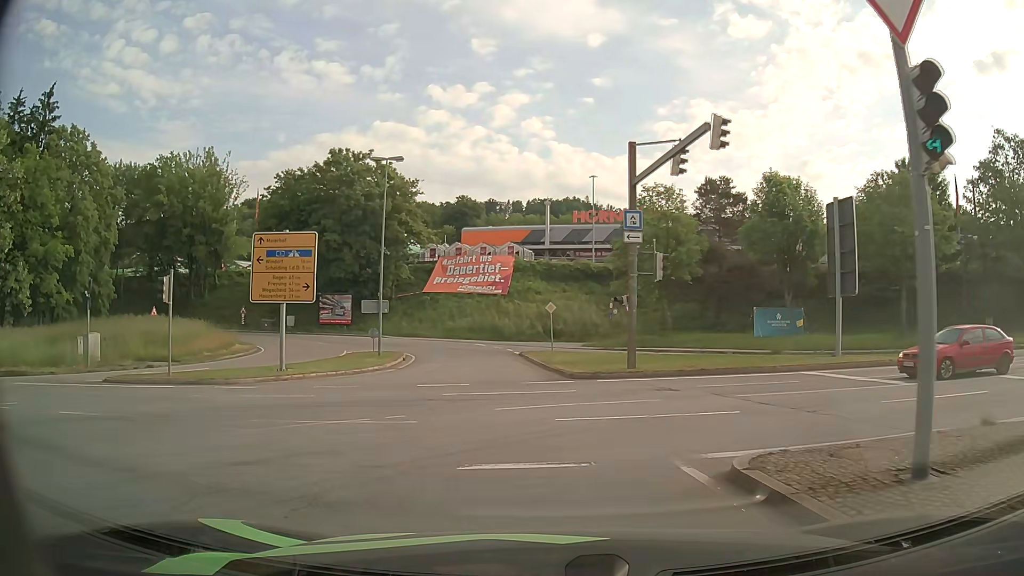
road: primary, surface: asphalt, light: Day
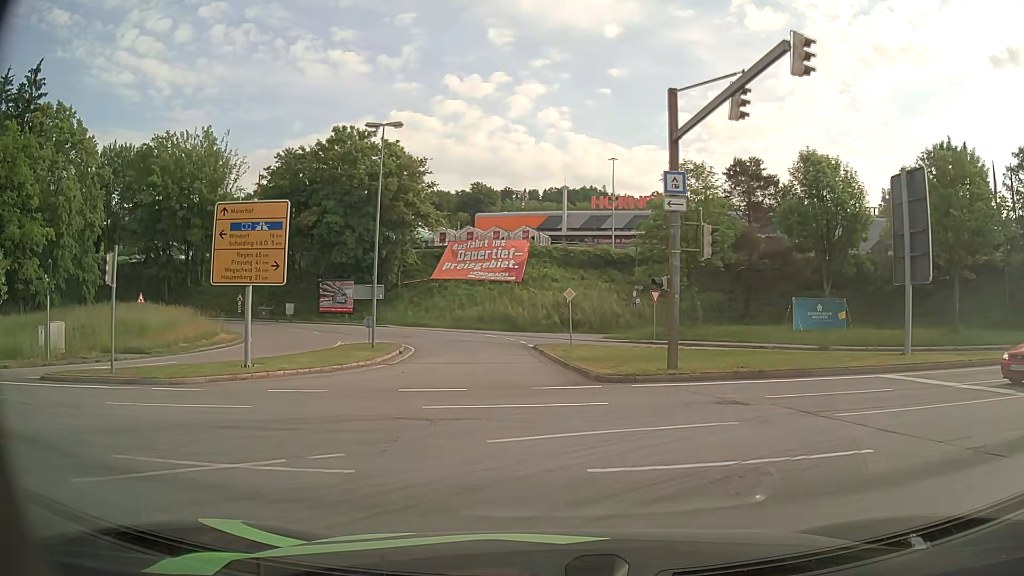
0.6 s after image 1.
(0.0, +4.4) m; -1°
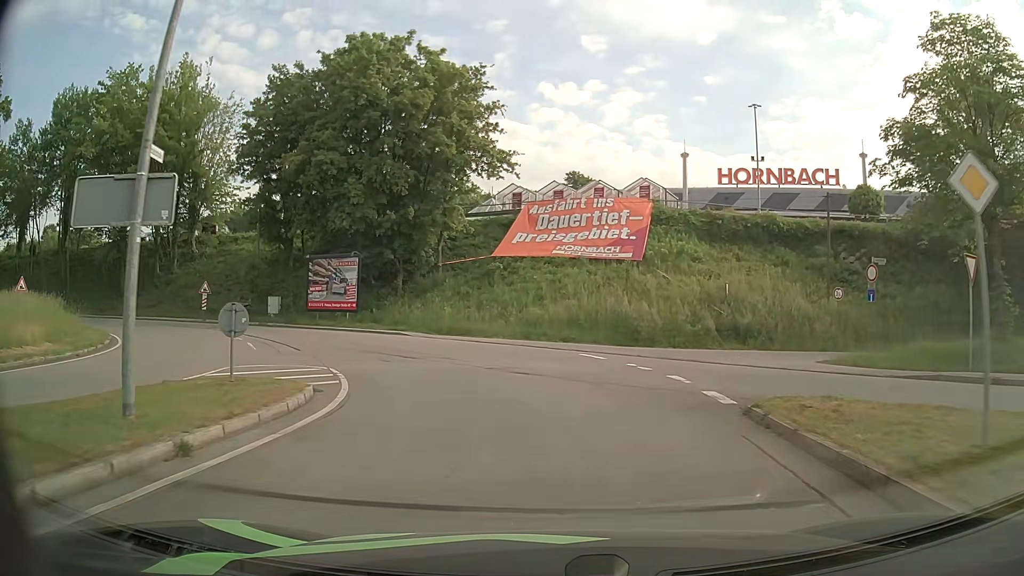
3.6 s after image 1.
(-1.6, +23.3) m; -7°
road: residential
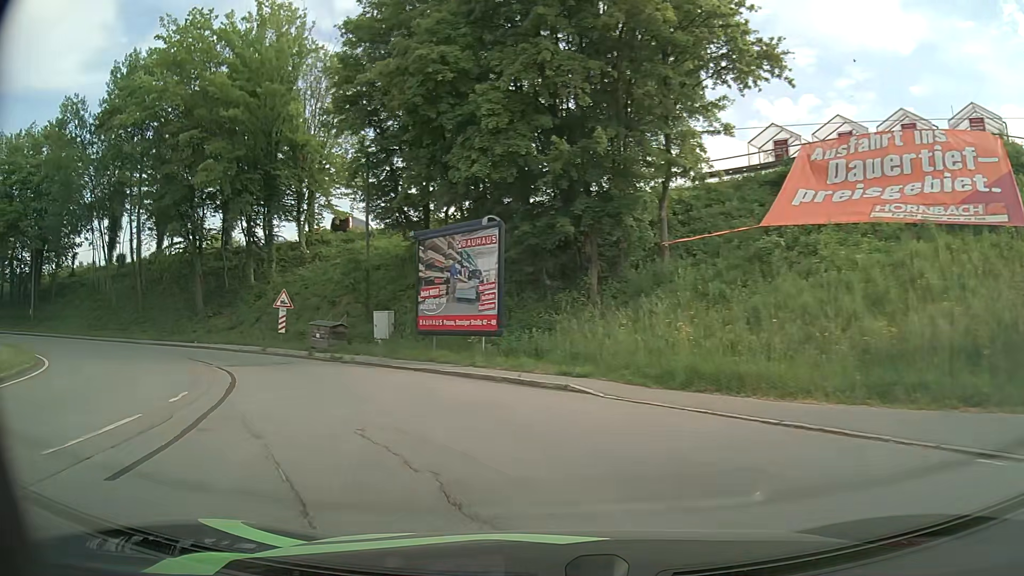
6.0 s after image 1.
(-2.1, +16.9) m; -19°
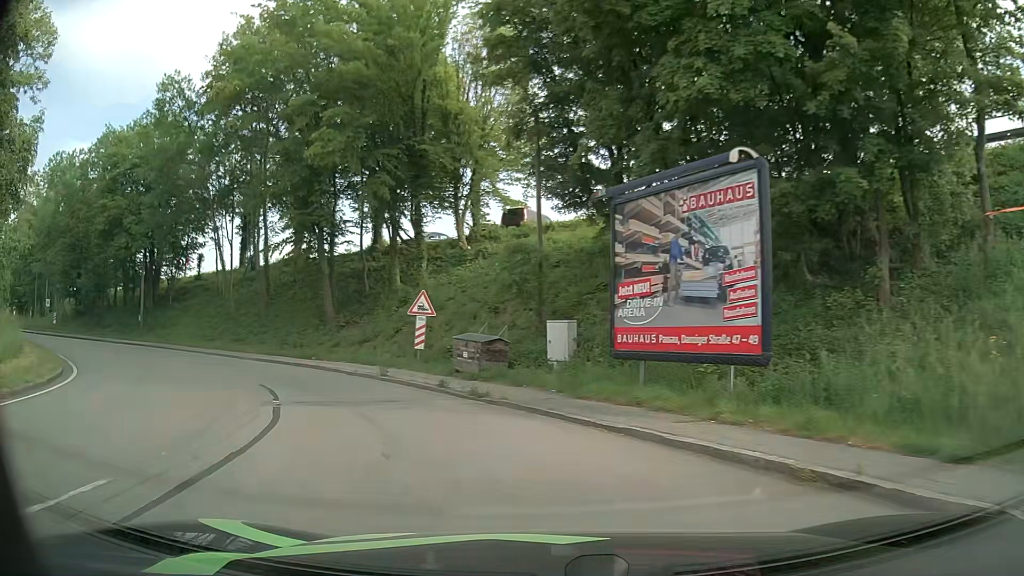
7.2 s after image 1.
(-1.1, +7.6) m; -16°
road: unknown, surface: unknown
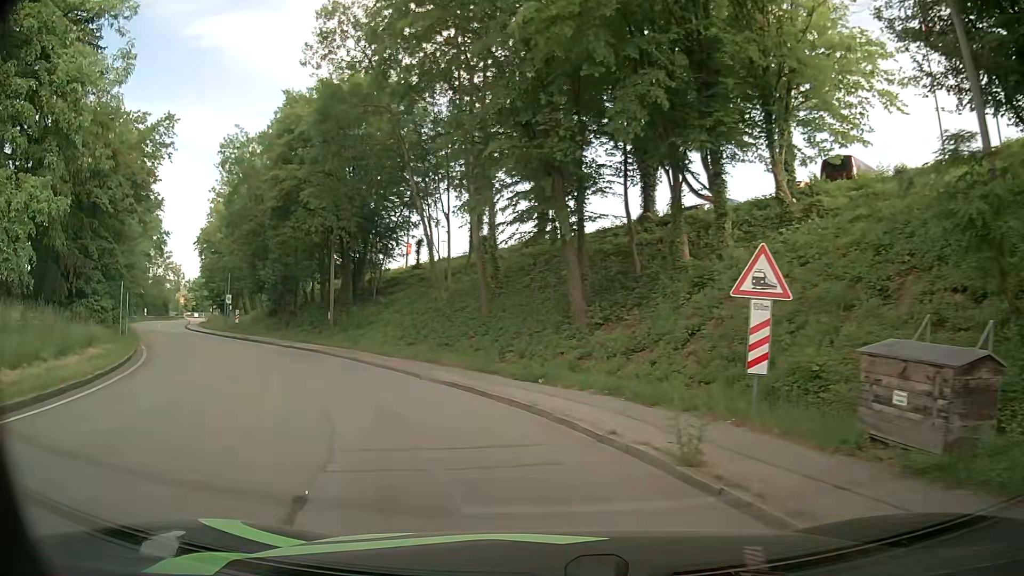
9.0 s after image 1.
(-2.3, +10.9) m; -23°
